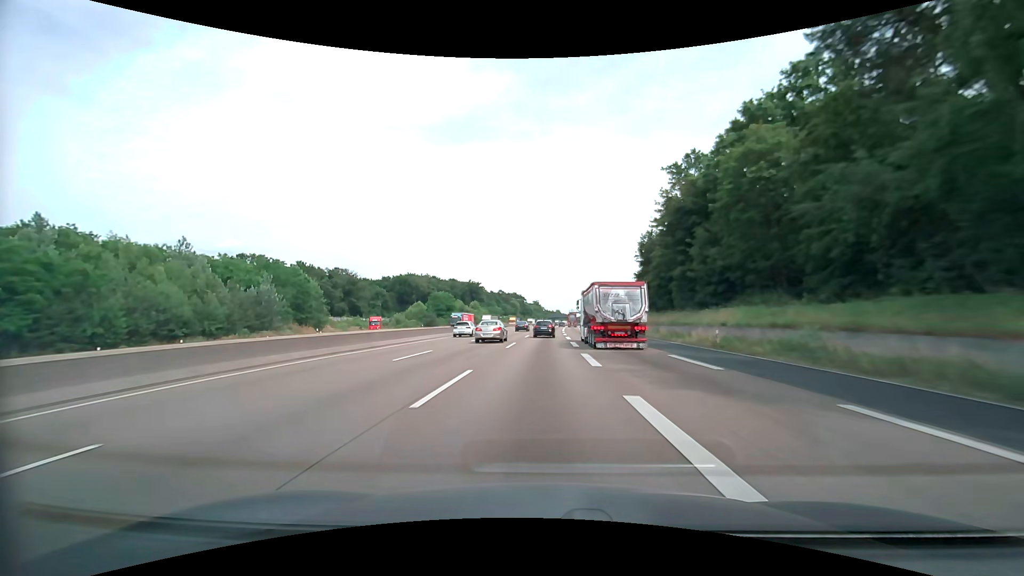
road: motorway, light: Day
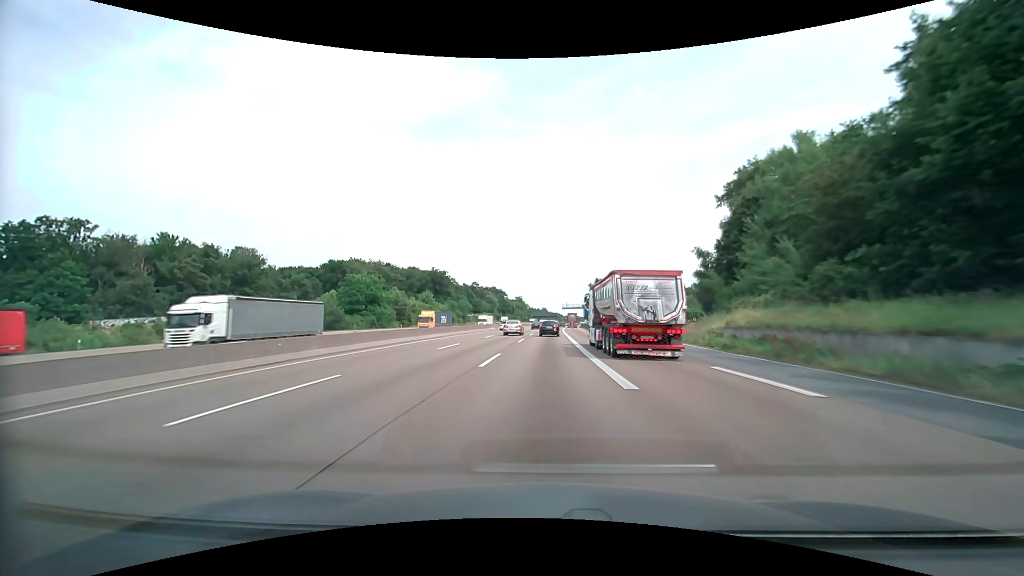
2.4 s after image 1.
(+0.8, +64.8) m; +2°
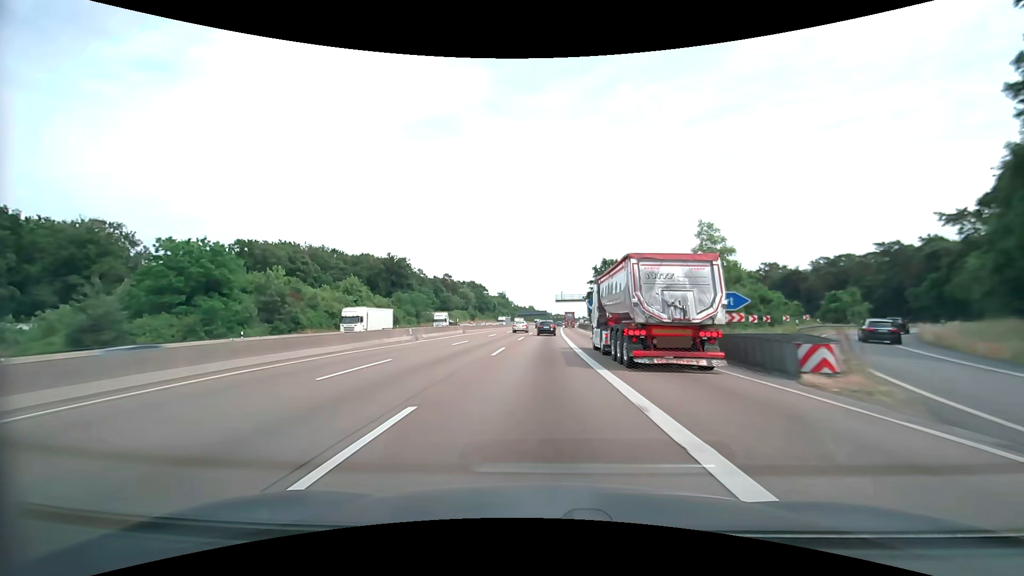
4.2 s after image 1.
(+0.7, +48.7) m; +1°
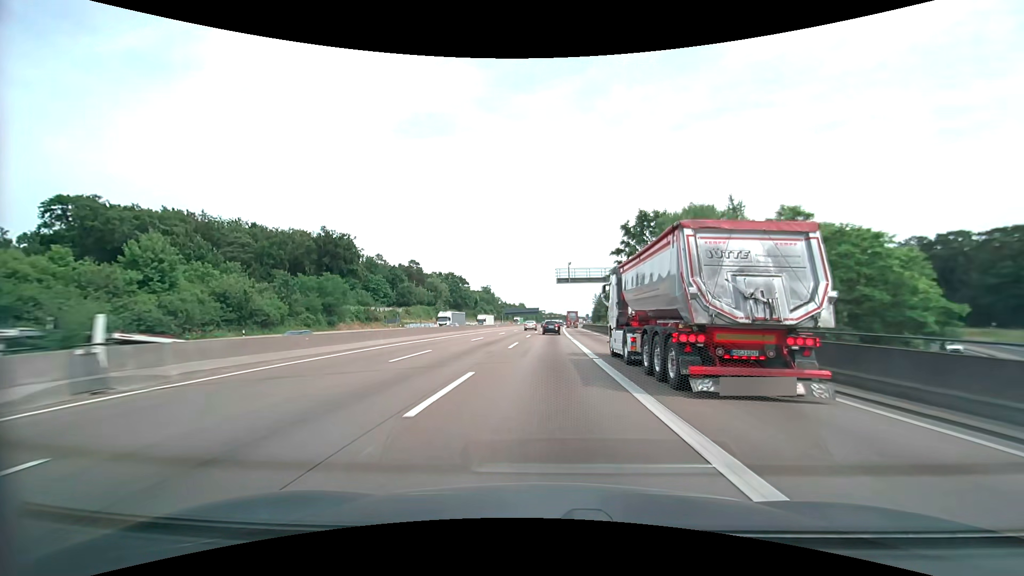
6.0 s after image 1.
(+0.3, +48.8) m; +1°
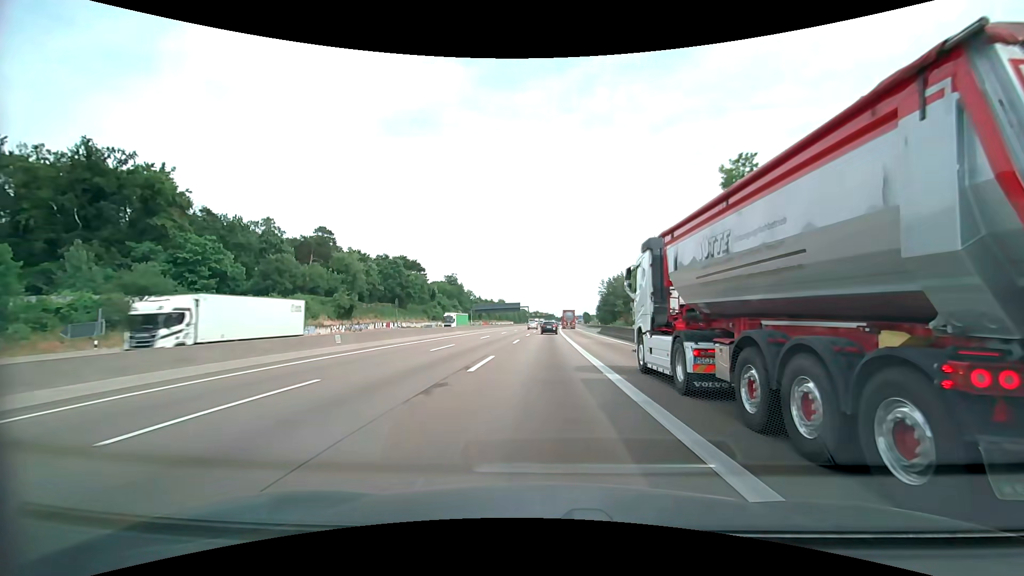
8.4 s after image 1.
(+1.2, +65.2) m; +2°
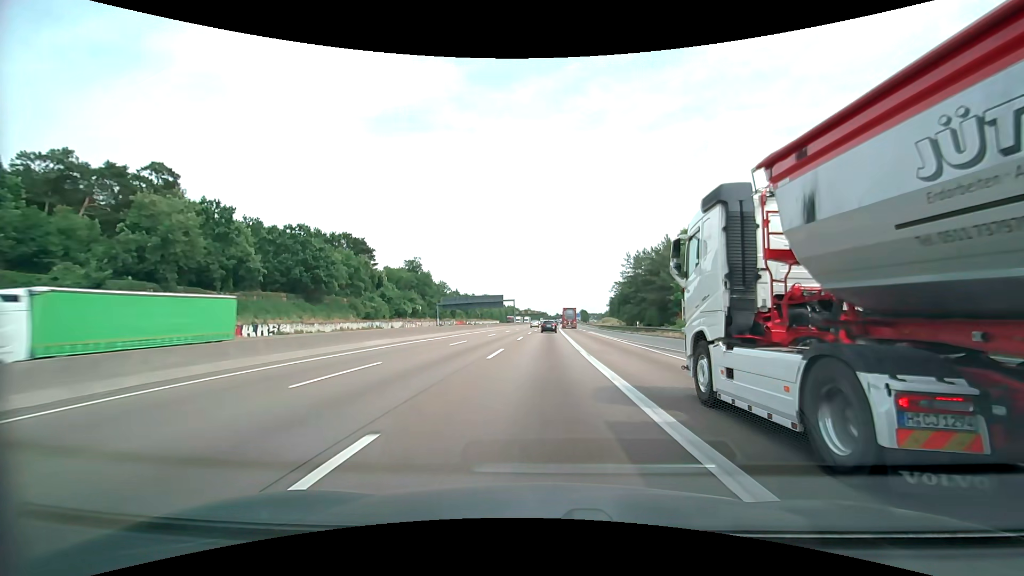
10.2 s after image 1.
(+0.4, +49.1) m; +1°
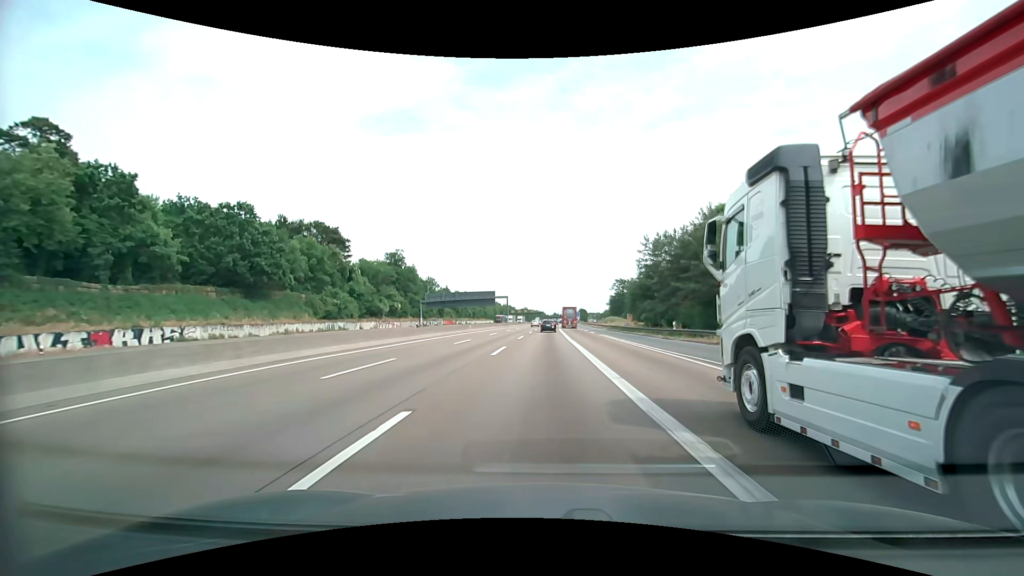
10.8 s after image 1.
(+0.1, +16.4) m; +1°
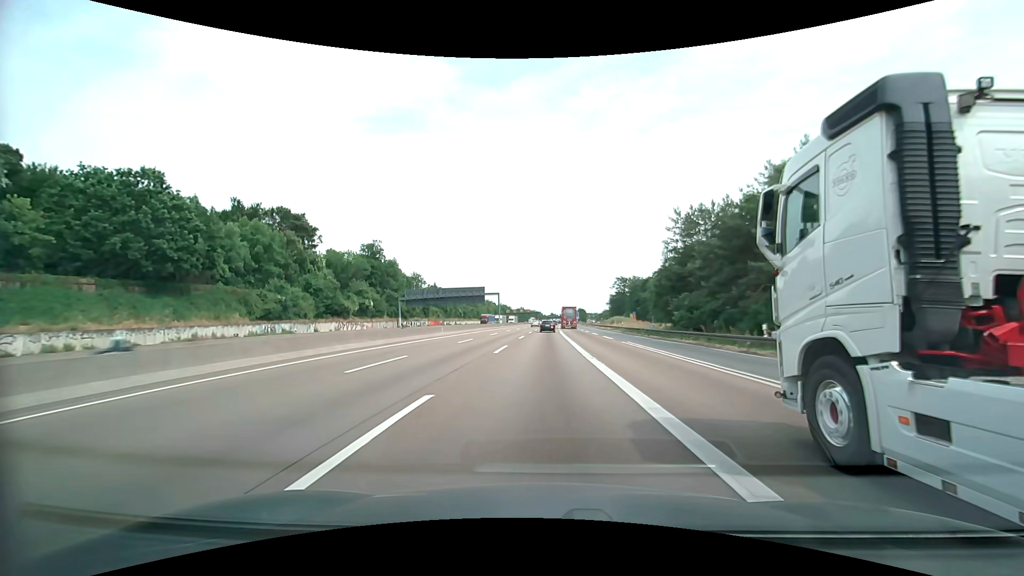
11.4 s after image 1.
(0.0, +16.4) m; 0°
(0, +10) (0, +20) (0, +30) (0, +40) (0, +50) (+1, +60) (+1, +70) (+1, +80) (+1, +90) (+2, +100) m
